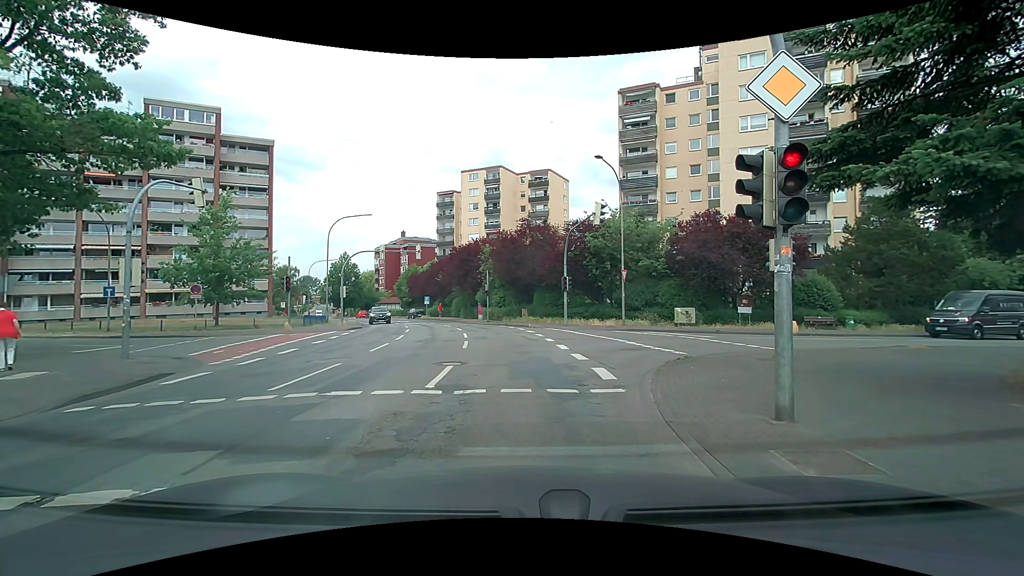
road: secondary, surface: asphalt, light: Day
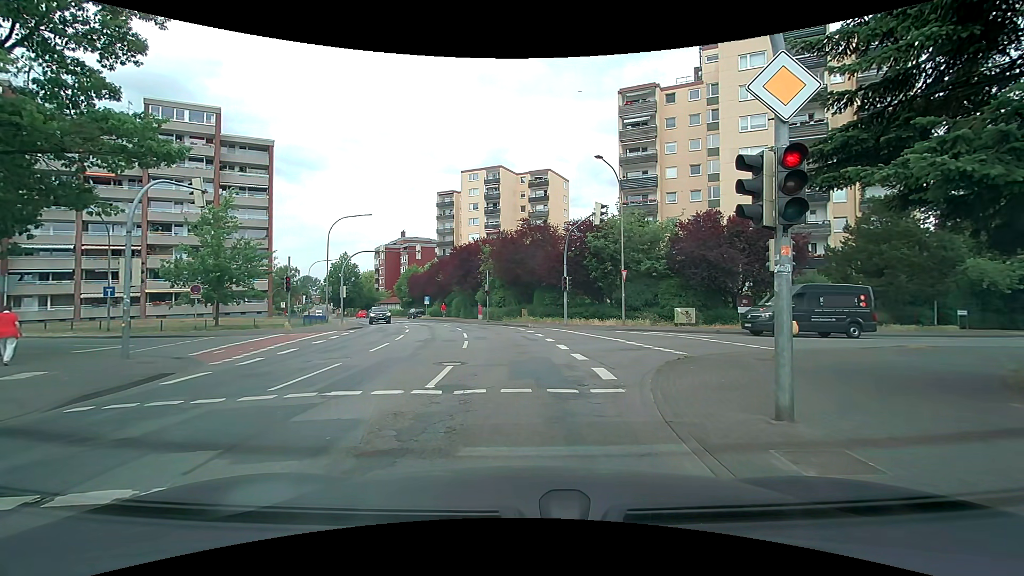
(0.0, 0.0) m; 0°
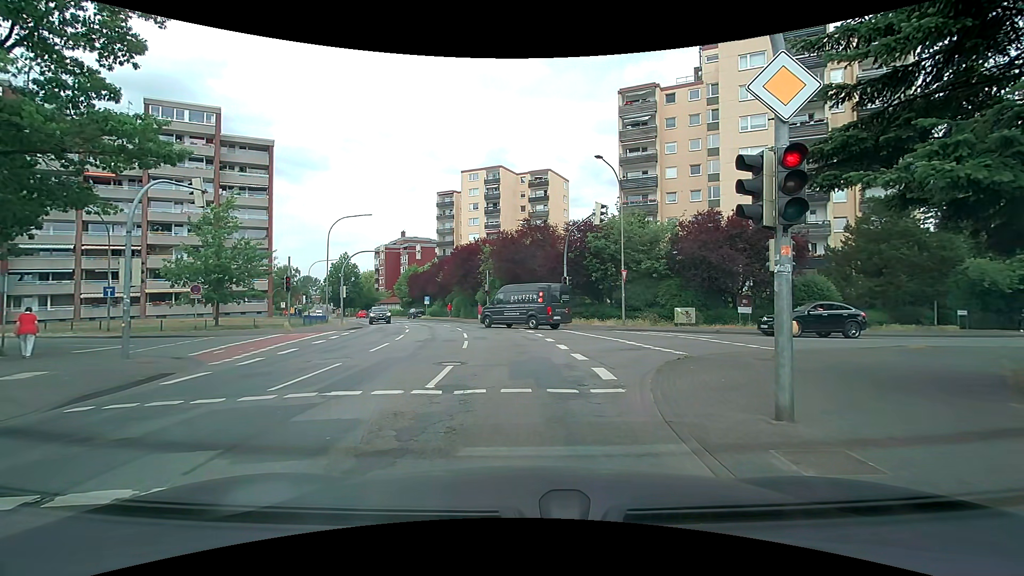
(0.0, 0.0) m; 0°
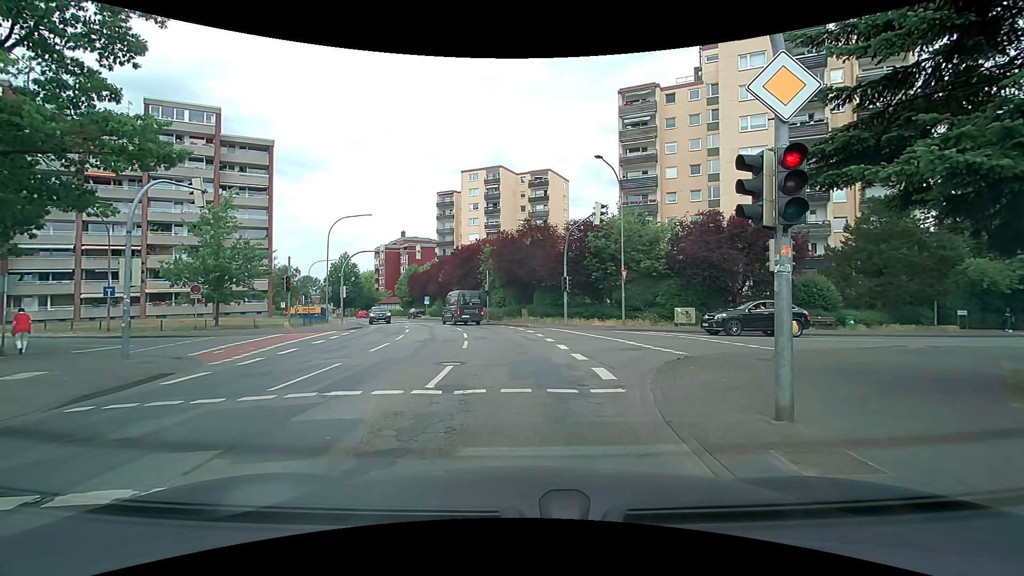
(0.0, 0.0) m; 0°
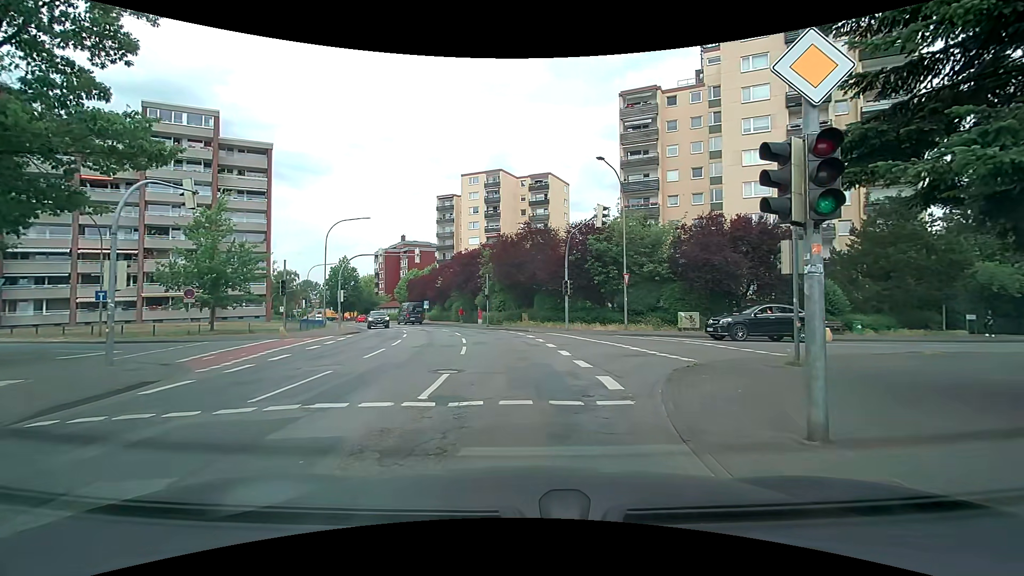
(0.0, +0.7) m; 0°
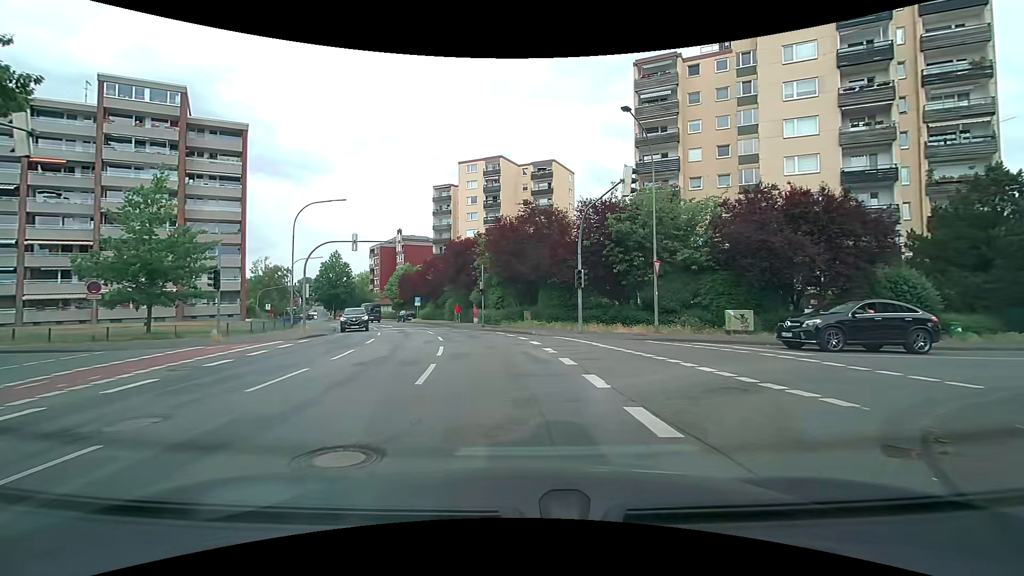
(0.0, +6.9) m; 0°
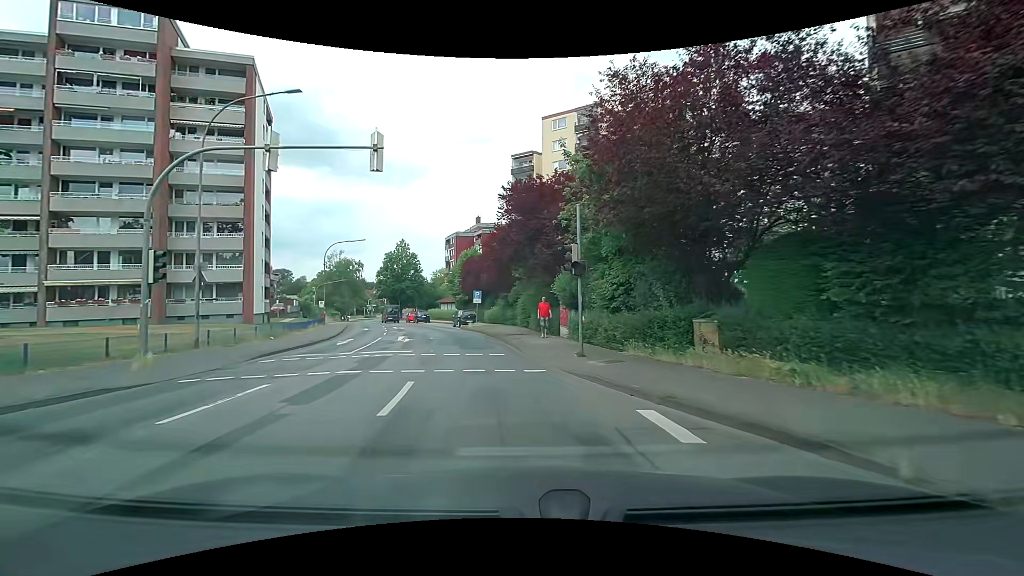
(-1.5, +20.9) m; -9°
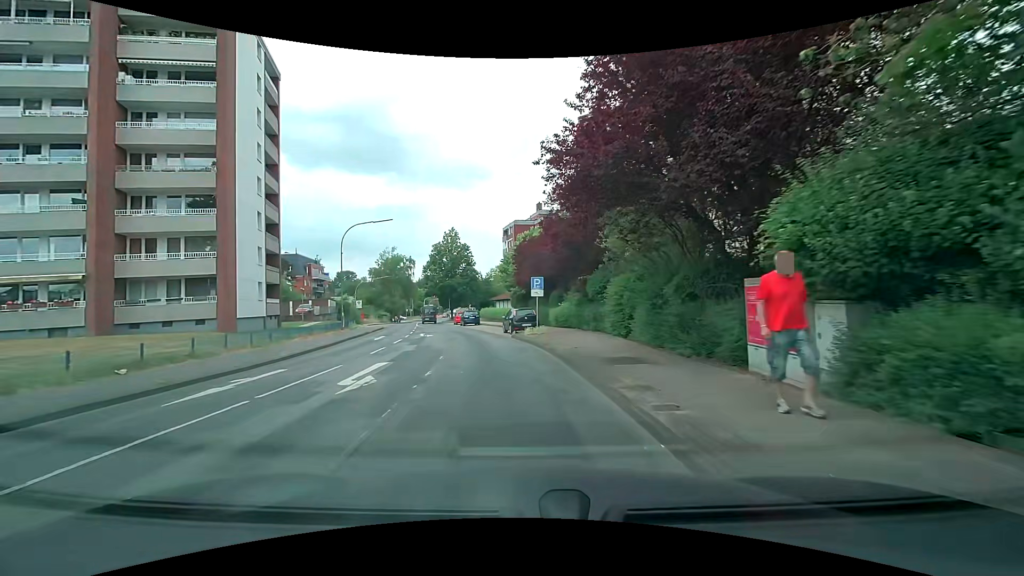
(-1.2, +14.5) m; -8°
(0, +10) (-1, +20) (-3, +30) (-6, +39) (-8, +49) (-11, +59) (-14, +68) (-16, +78) (-17, +88) (-18, +98) m
